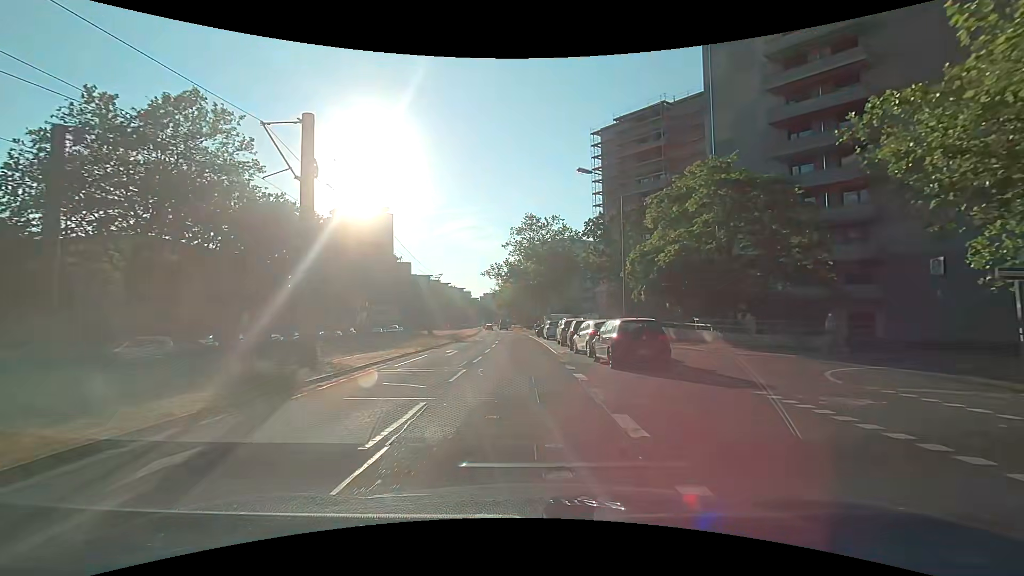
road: tertiary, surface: asphalt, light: Day
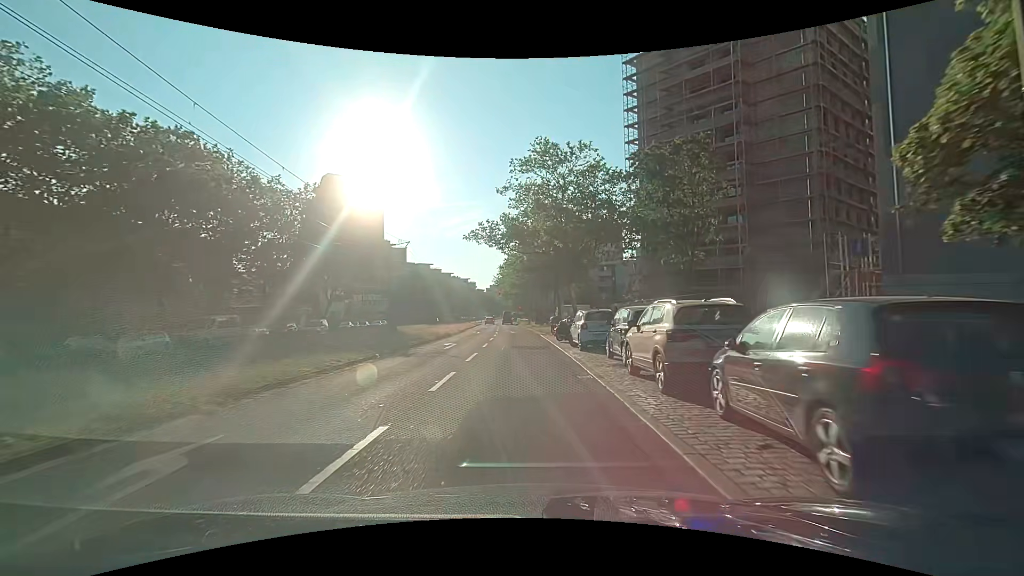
(-0.3, +20.5) m; -1°
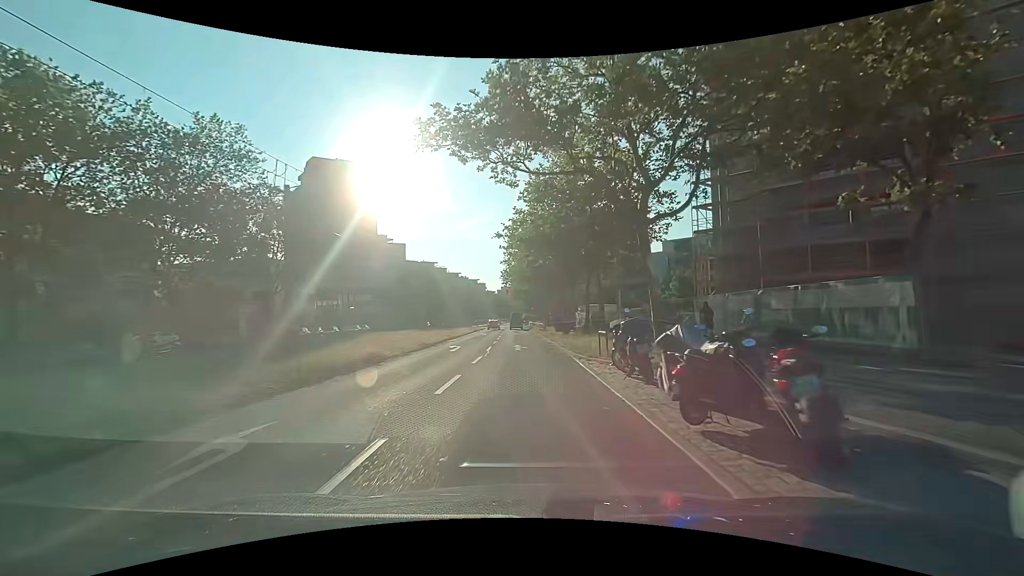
(-0.3, +19.2) m; -2°
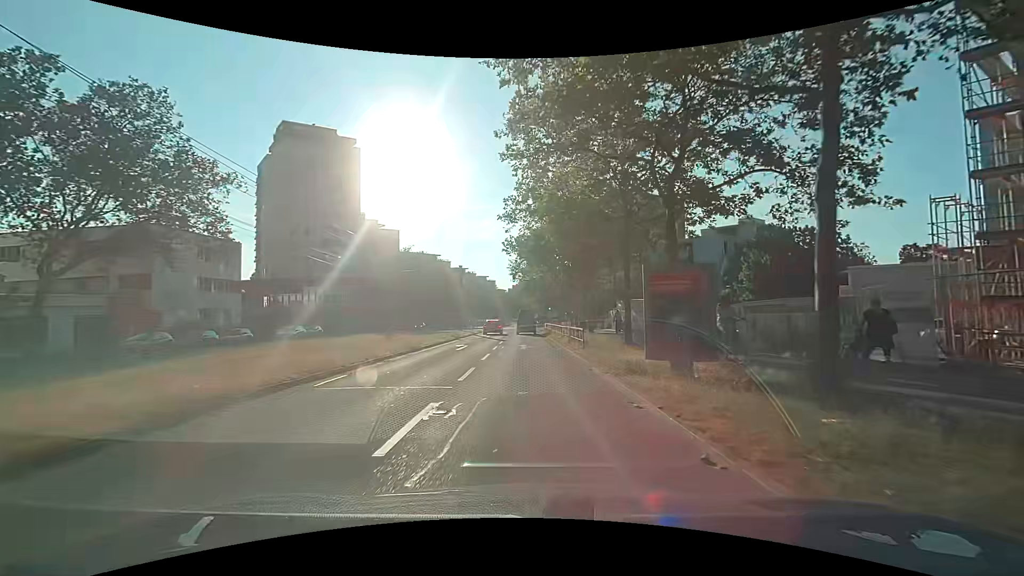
(-0.4, +23.6) m; -2°
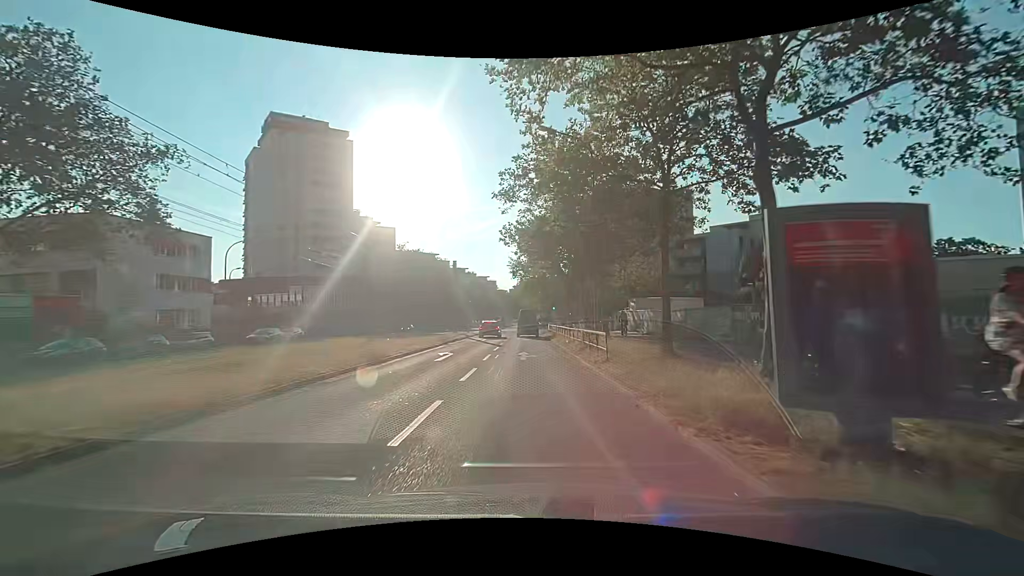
(0.0, +5.6) m; 0°
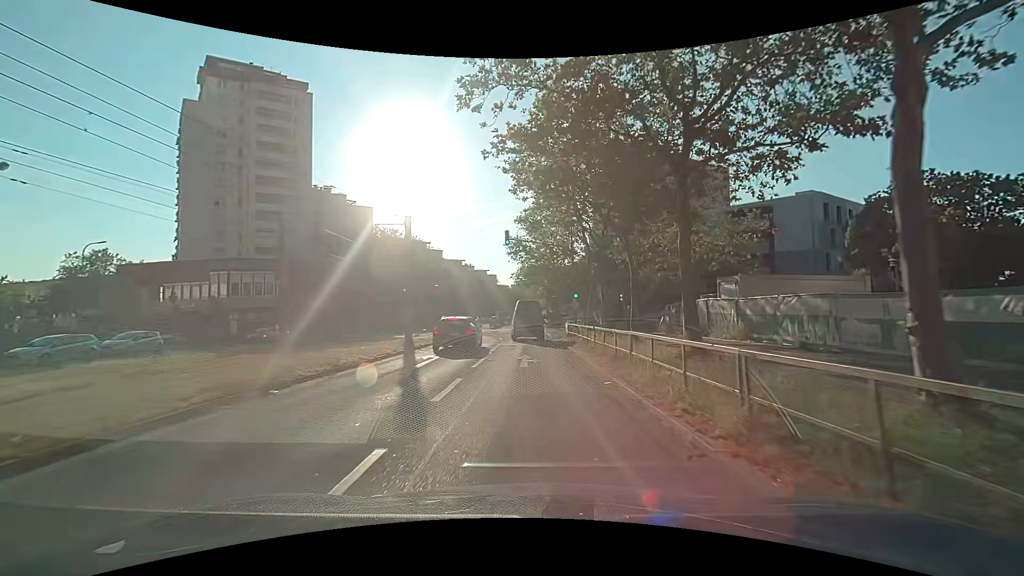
(0.0, +21.1) m; 0°
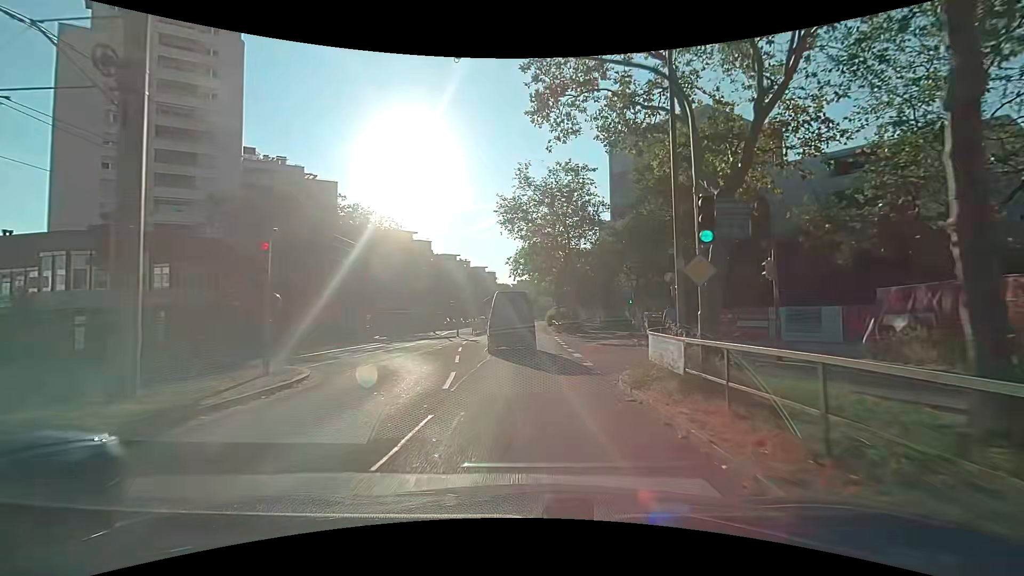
(-0.1, +21.7) m; -1°
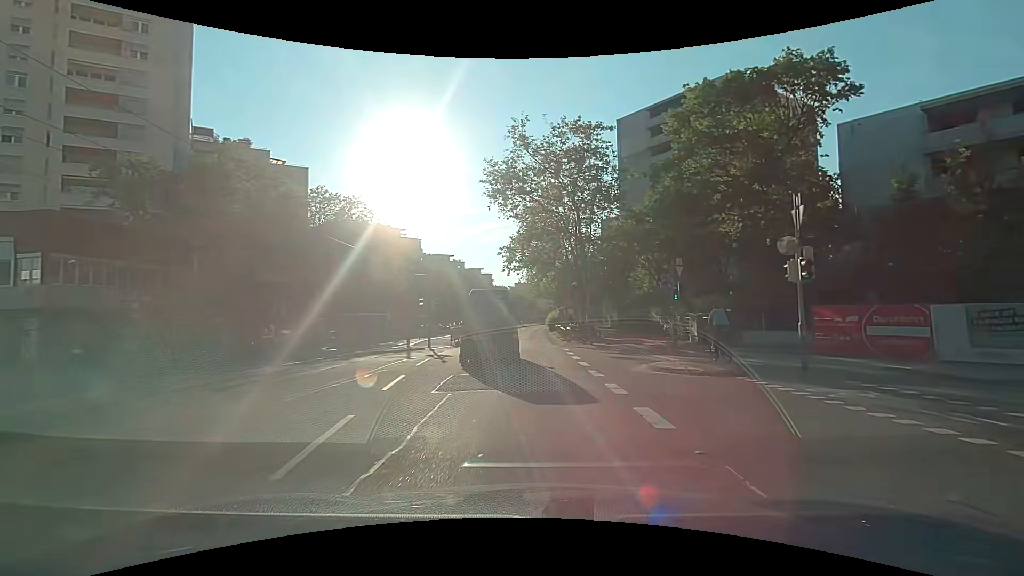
(+0.2, +11.0) m; +1°
(0, +10) (0, +20) (0, +30) (0, +40) (0, +50) (+1, +60) (+1, +70) (+1, +80) (+2, +90) (+2, +100) m
